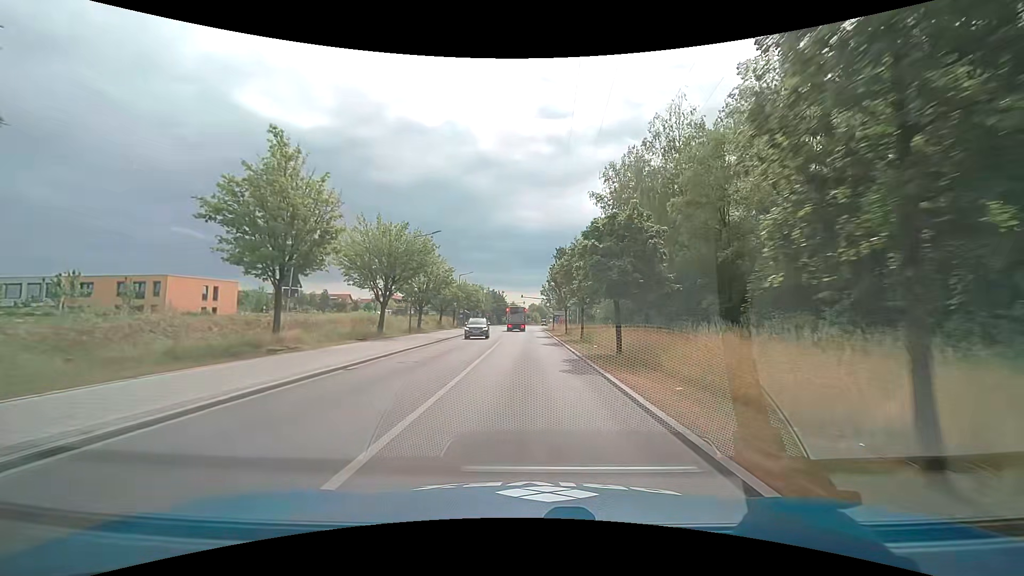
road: tertiary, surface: asphalt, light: Day
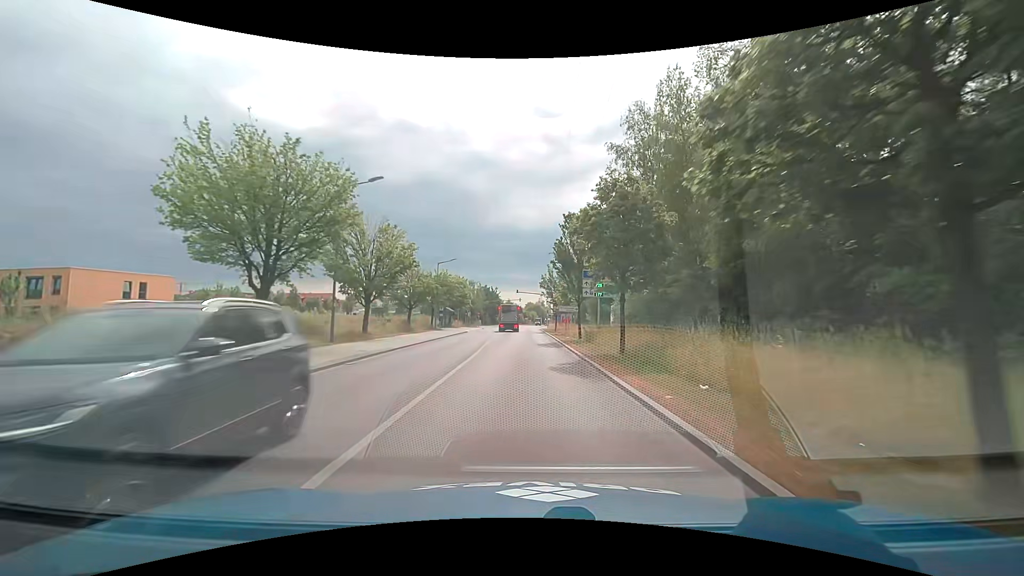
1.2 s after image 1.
(+0.1, +15.6) m; 0°
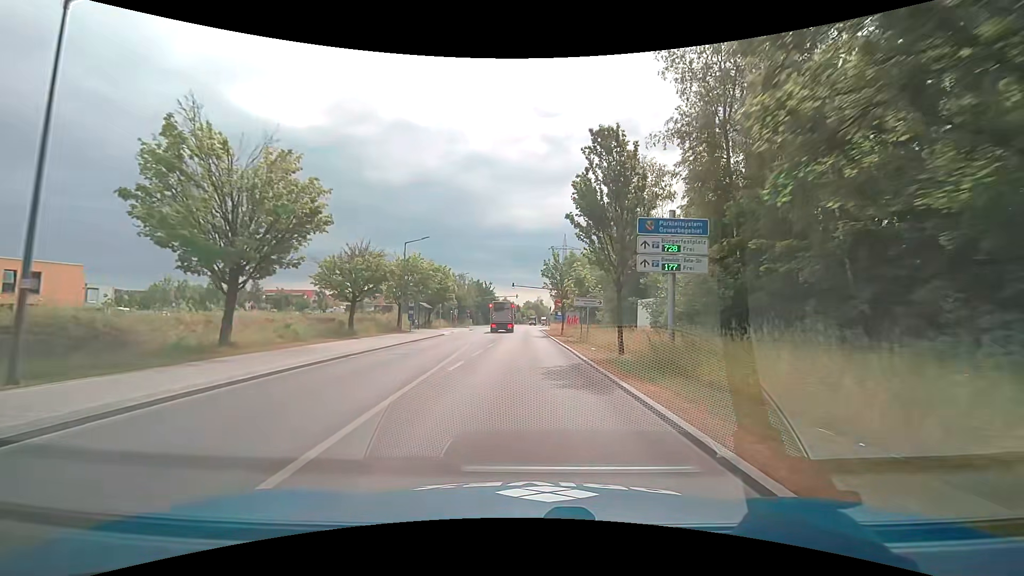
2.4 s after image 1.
(0.0, +15.5) m; +1°
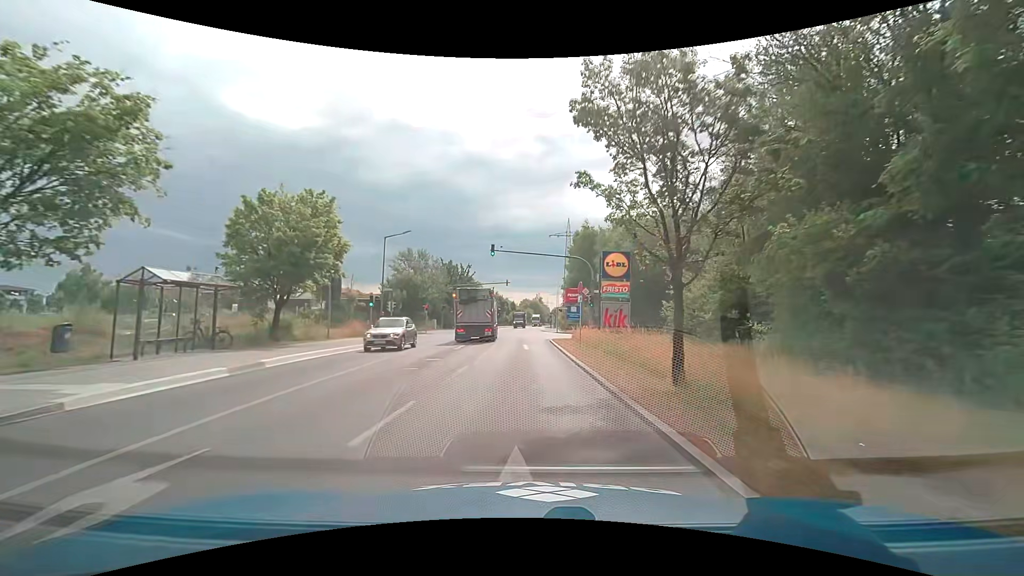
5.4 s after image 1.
(0.0, +38.0) m; 0°
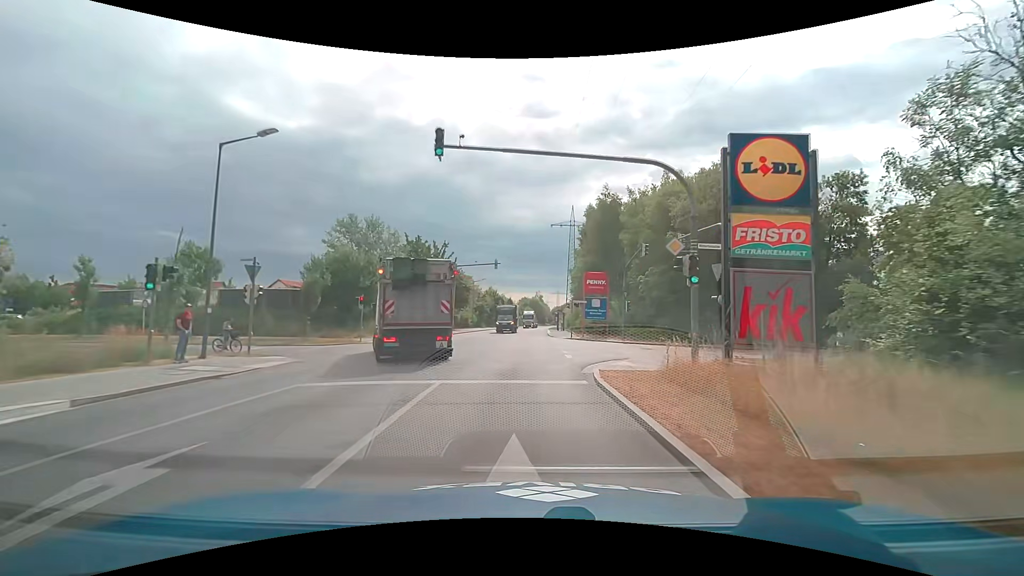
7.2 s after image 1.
(-0.1, +22.6) m; 0°
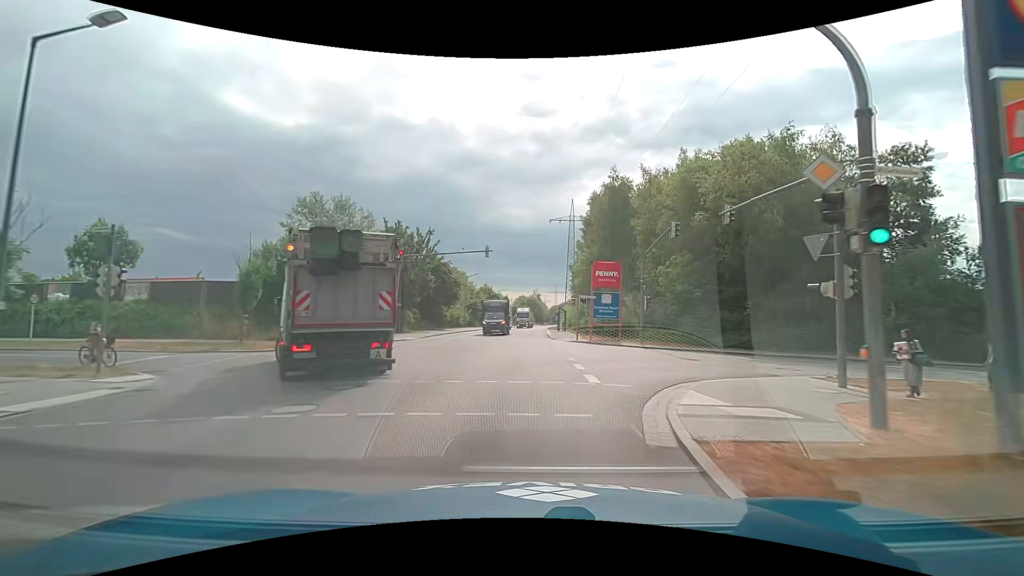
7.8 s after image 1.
(0.0, +7.5) m; +1°
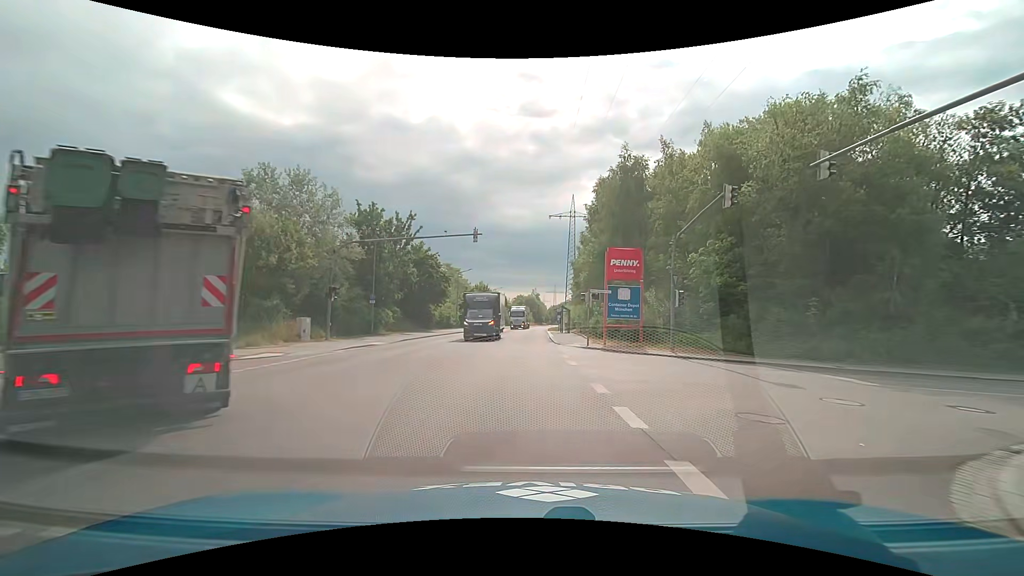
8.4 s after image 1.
(0.0, +7.5) m; 0°
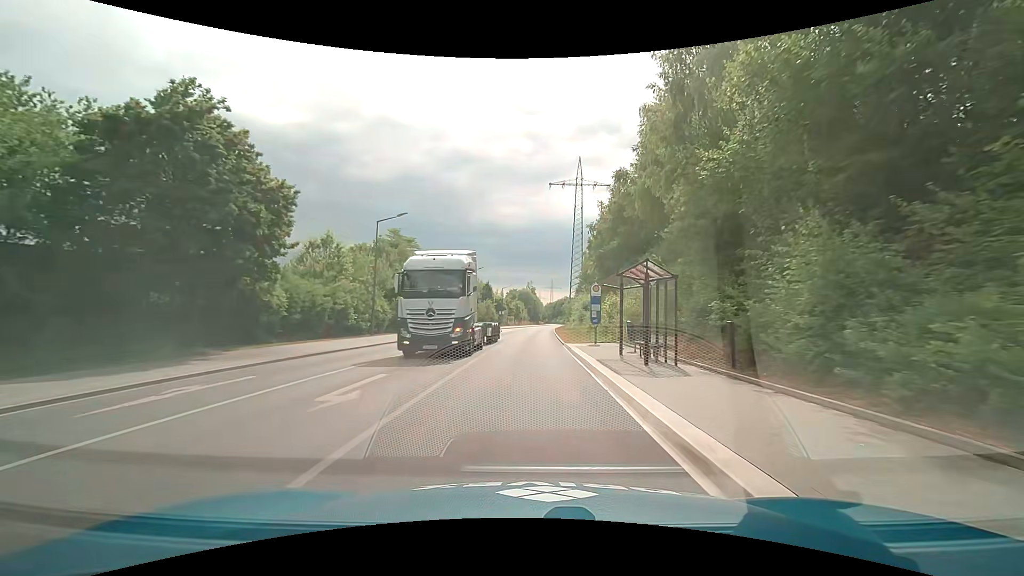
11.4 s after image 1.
(+0.4, +37.5) m; +1°
(0, +10) (0, +20) (0, +30) (+1, +40) (+1, +50) (+1, +60) (+2, +70) (+3, +80) (+3, +90) (+4, +100) m
